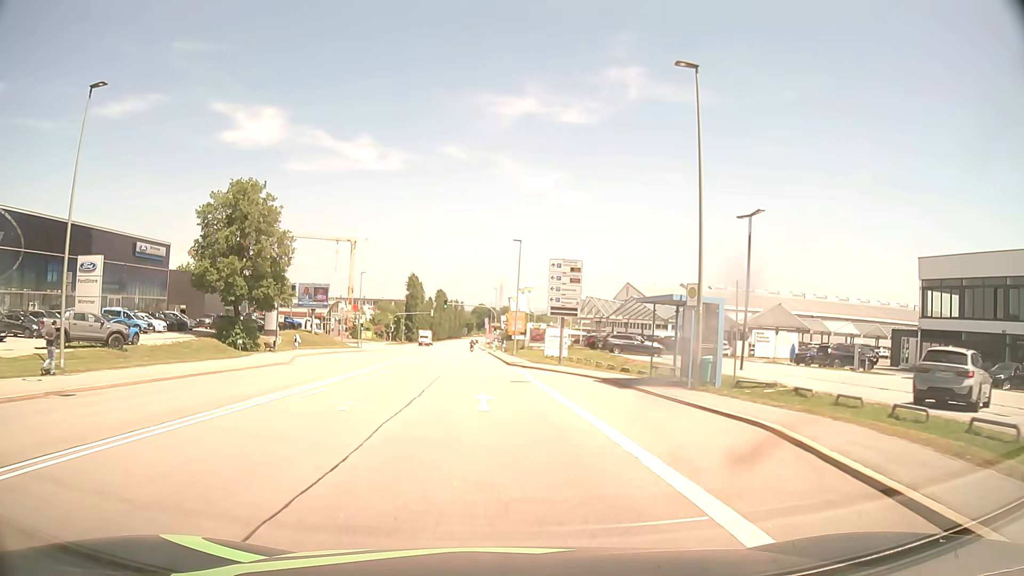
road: secondary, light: Day
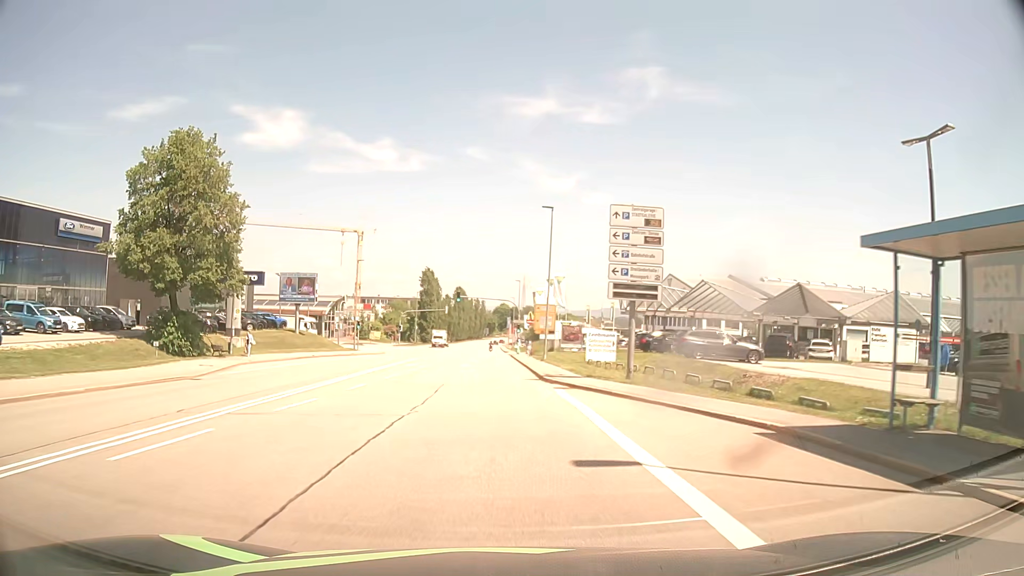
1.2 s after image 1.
(-0.2, +15.3) m; -1°
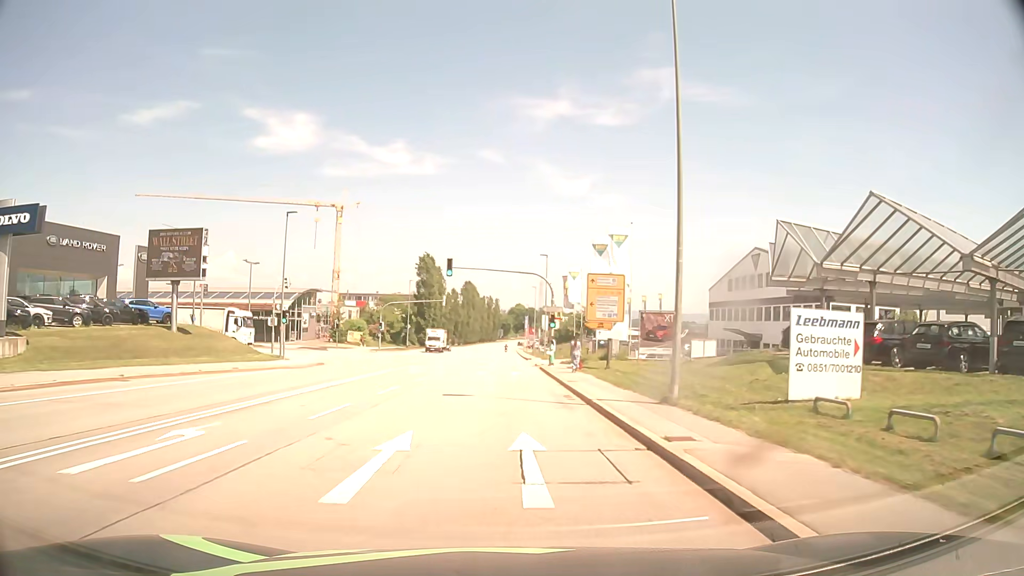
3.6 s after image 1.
(-0.7, +30.7) m; -2°
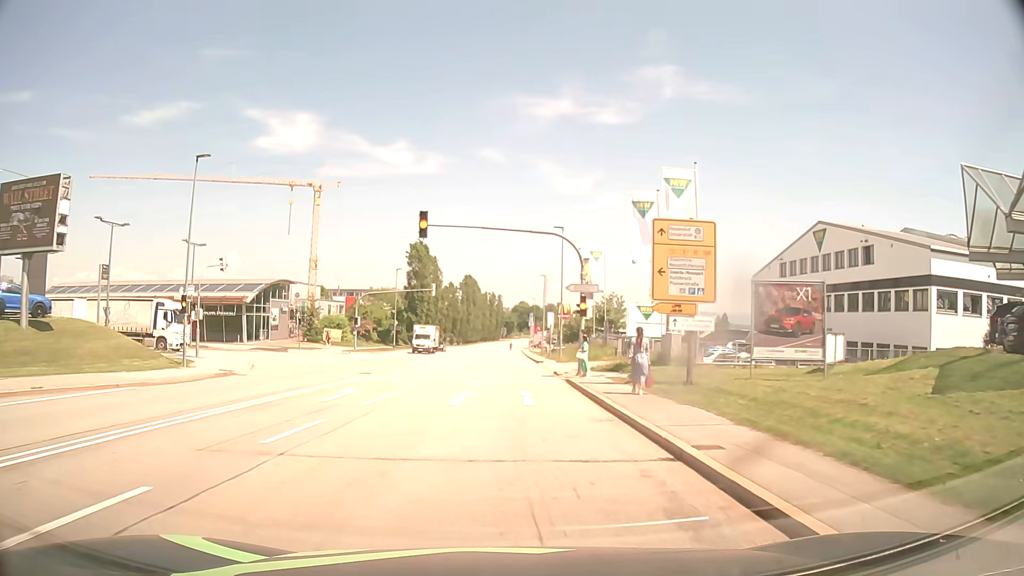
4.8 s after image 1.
(0.0, +15.3) m; 0°
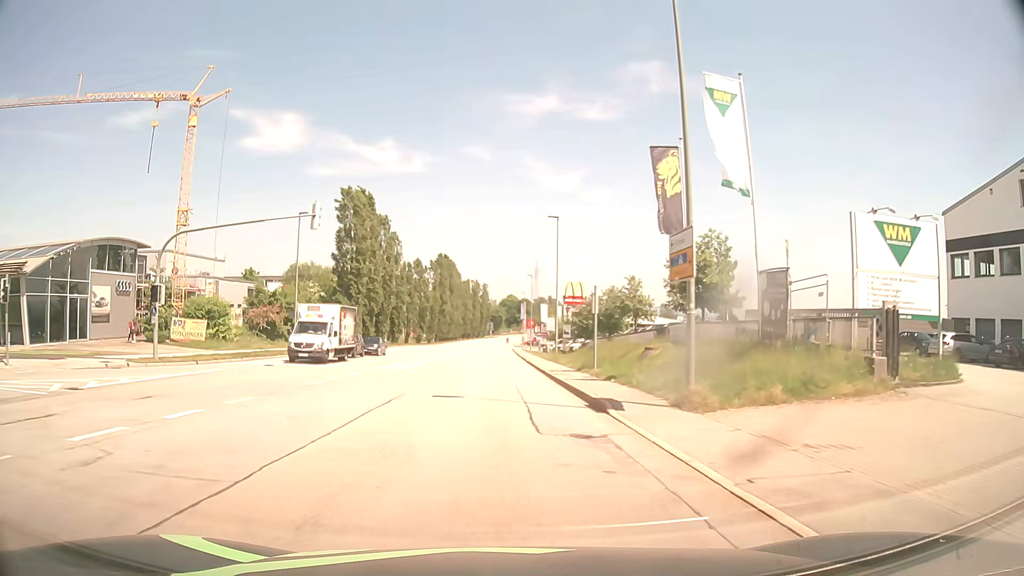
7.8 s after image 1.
(+0.4, +38.3) m; +1°
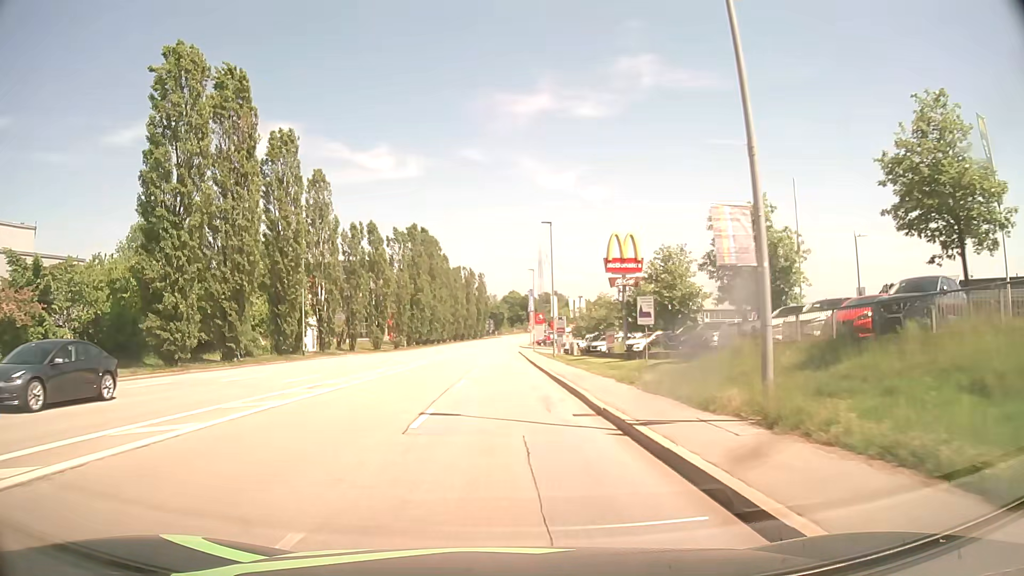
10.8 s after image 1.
(-0.2, +38.4) m; -1°
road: tertiary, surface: asphalt
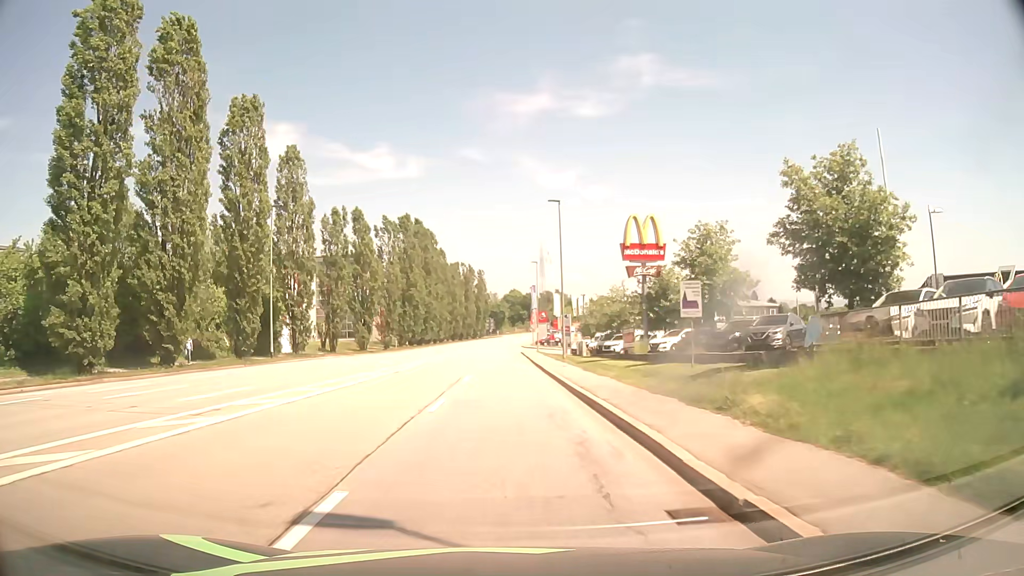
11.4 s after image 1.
(0.0, +7.6) m; 0°
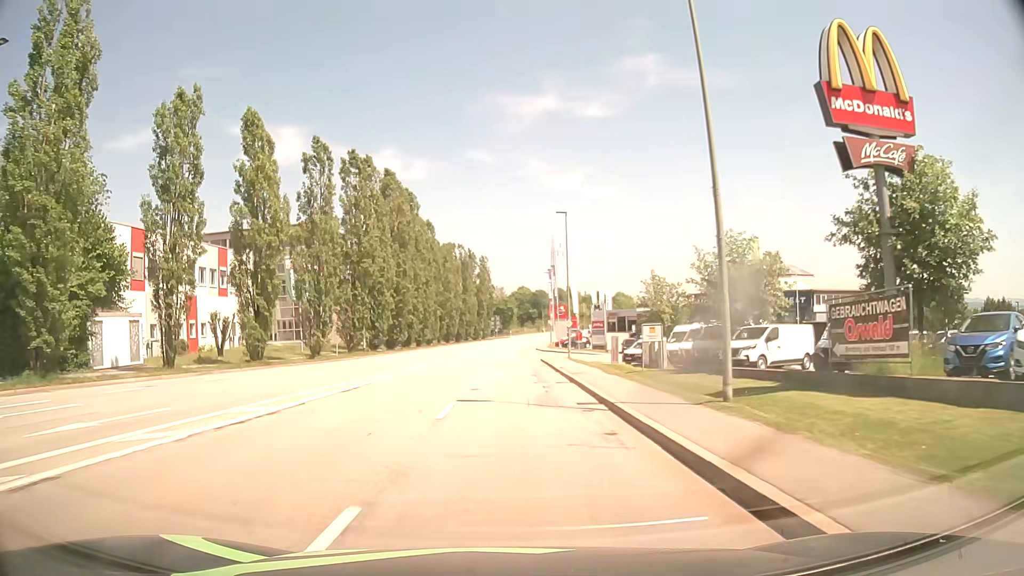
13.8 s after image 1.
(-0.2, +30.5) m; -1°
(0, +10) (0, +20) (0, +30) (+1, +40) (+1, +50) (+1, +60) (+1, +70) (+2, +80) (+2, +90) (+3, +100) m
